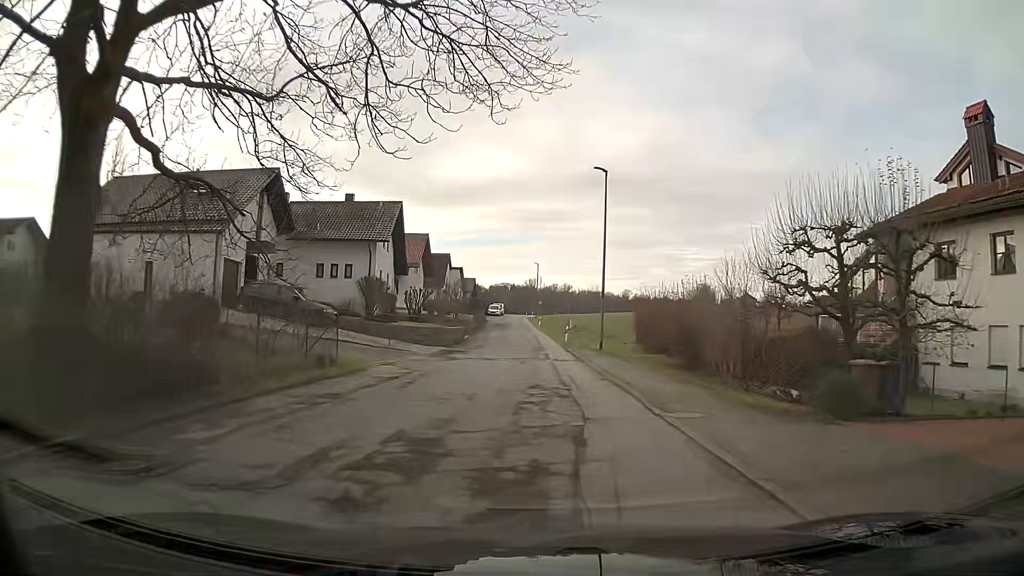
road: unclassified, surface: asphalt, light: Day
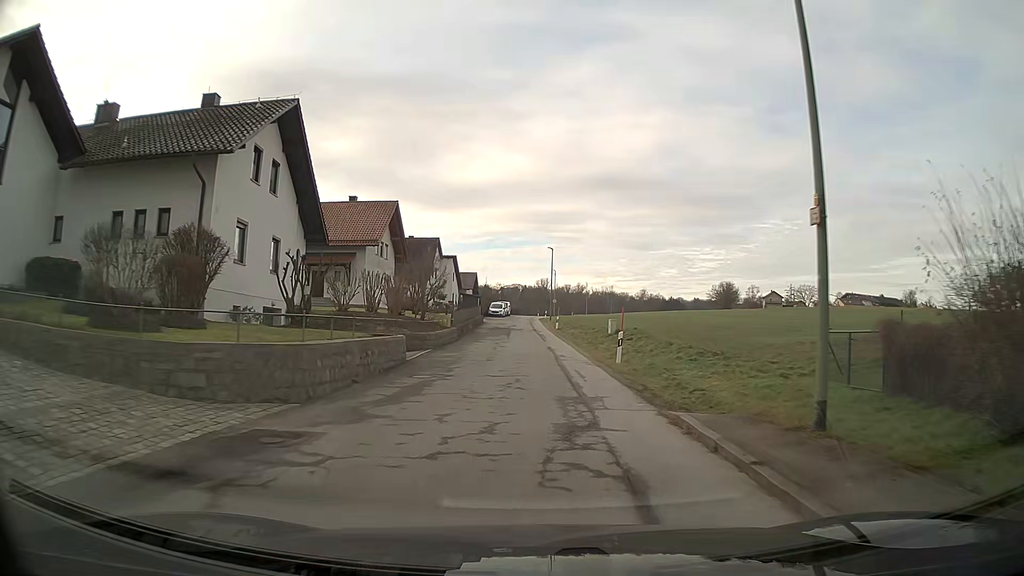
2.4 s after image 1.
(-0.3, +22.3) m; -1°
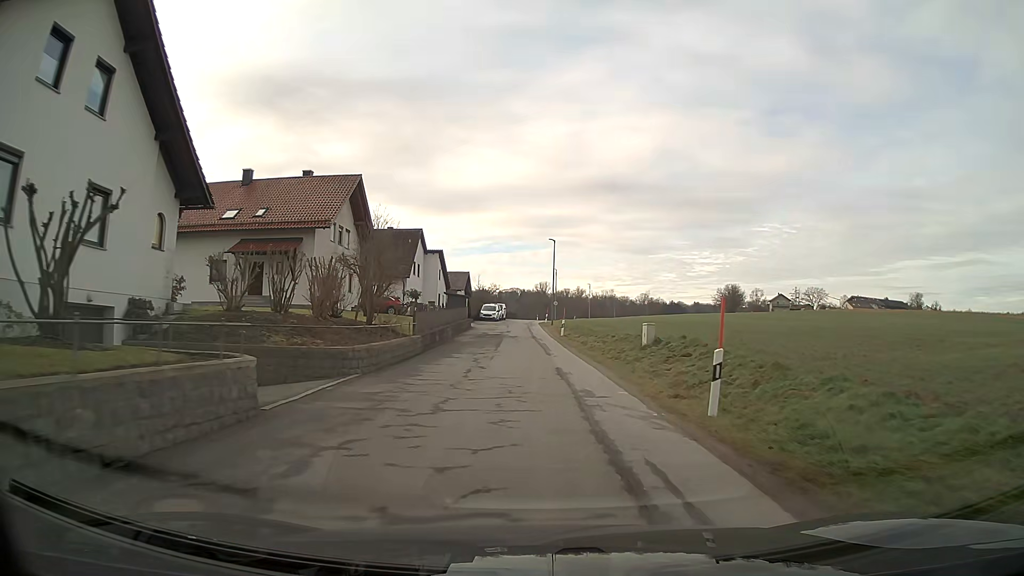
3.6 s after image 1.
(0.0, +11.3) m; 0°
(0, +10) (0, +20) (0, +30) (-1, +40) (-1, +50) (-1, +60) (-1, +70) (-1, +80) (0, +90) (+1, +100) m
